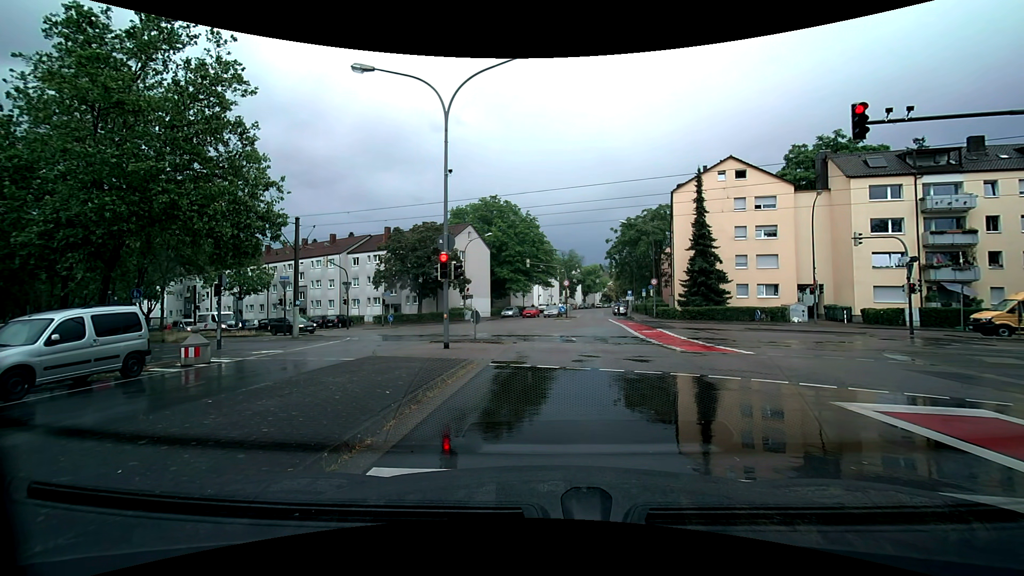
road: tertiary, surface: asphalt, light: Day
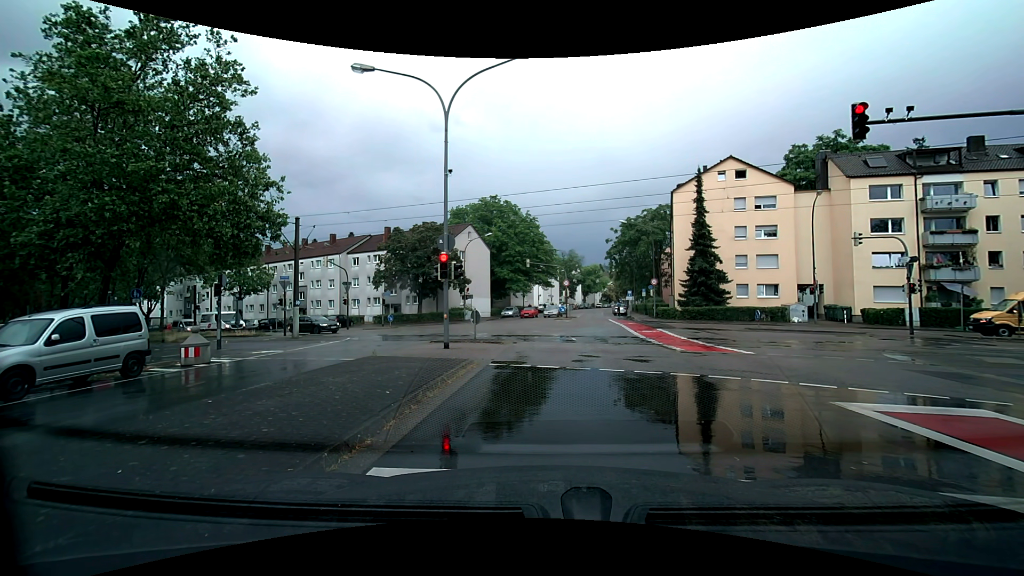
(0.0, 0.0) m; 0°
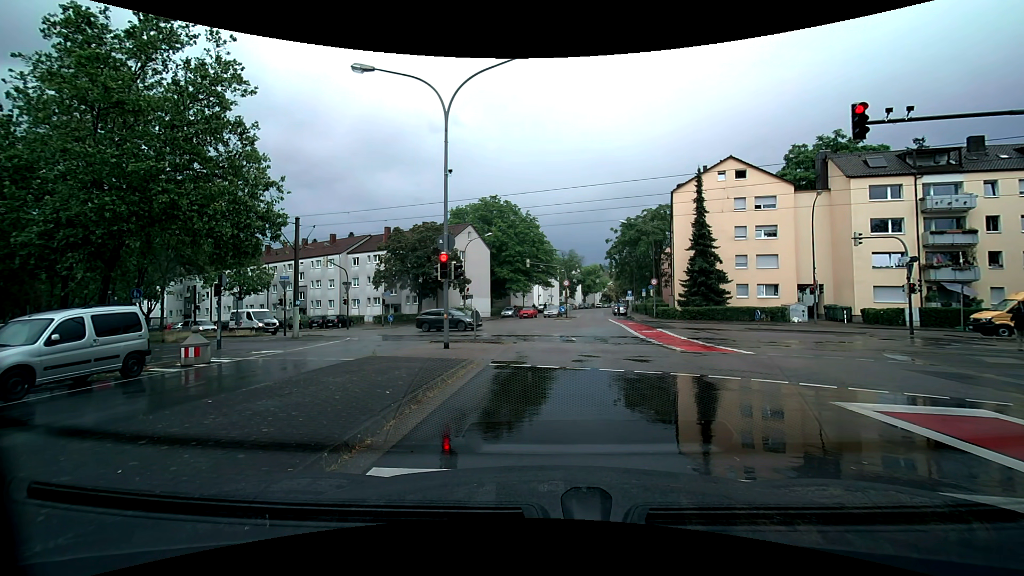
(0.0, 0.0) m; 0°
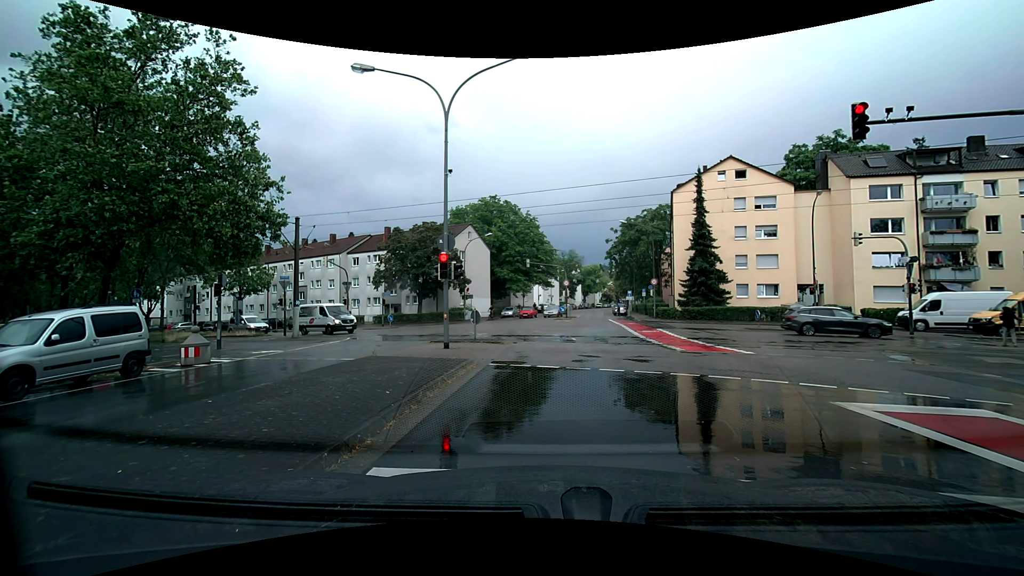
(0.0, 0.0) m; 0°
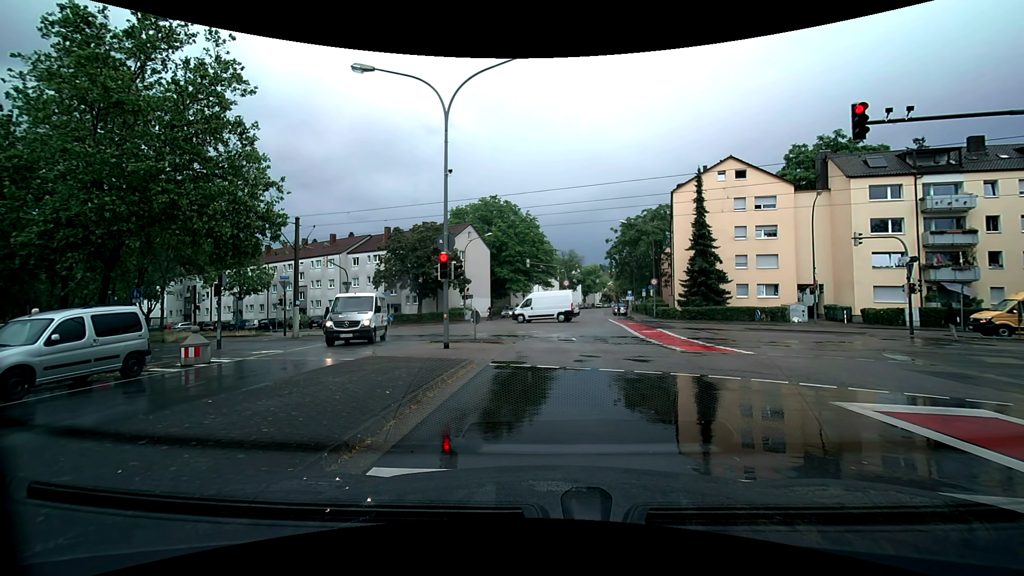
(0.0, 0.0) m; 0°
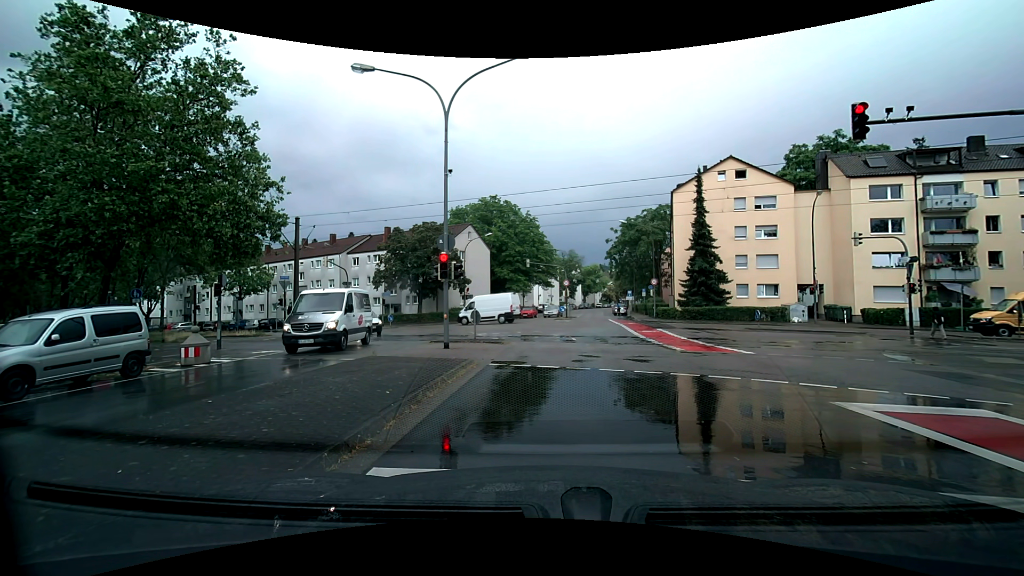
(0.0, 0.0) m; 0°
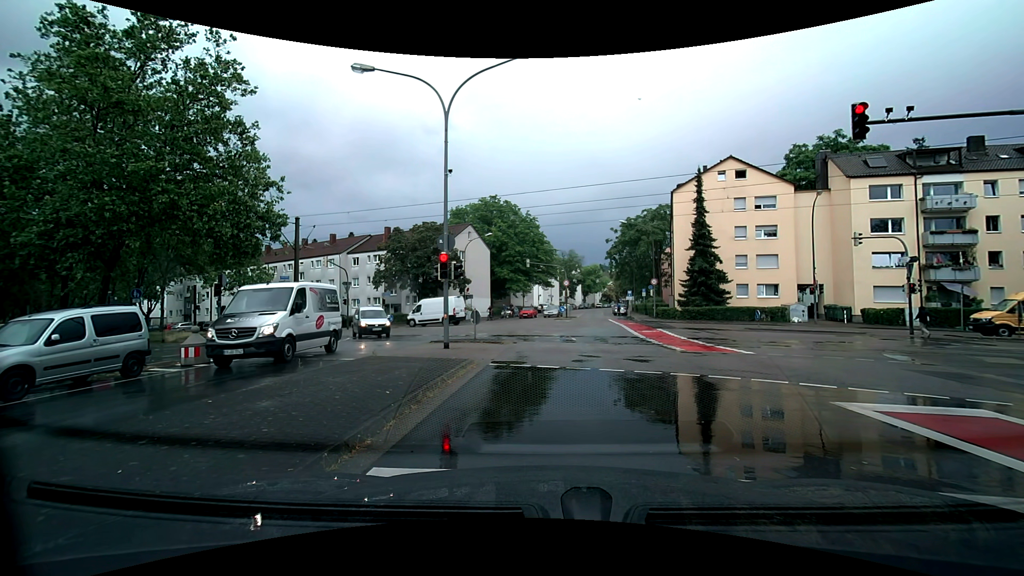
(0.0, 0.0) m; 0°
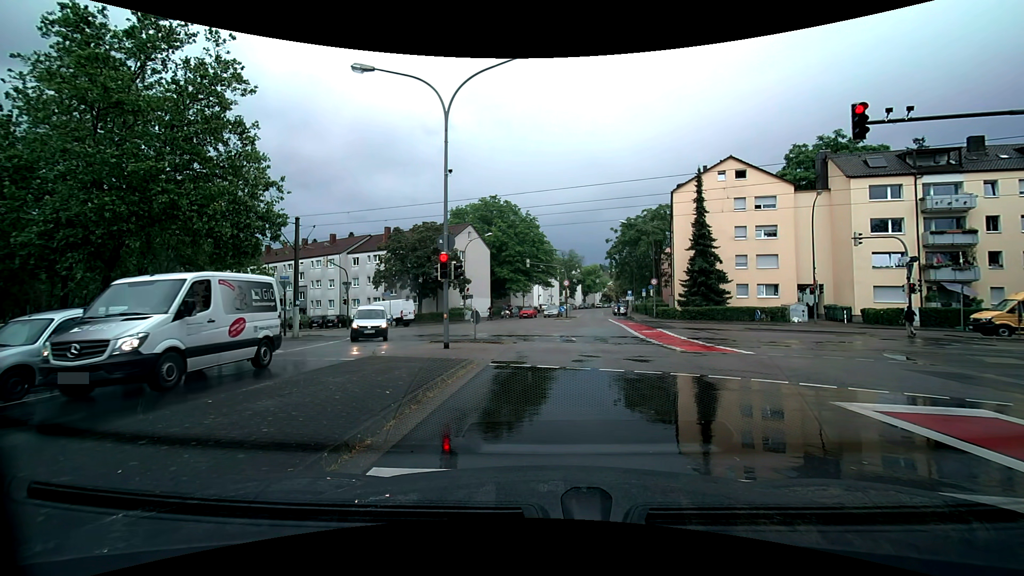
(0.0, 0.0) m; 0°
